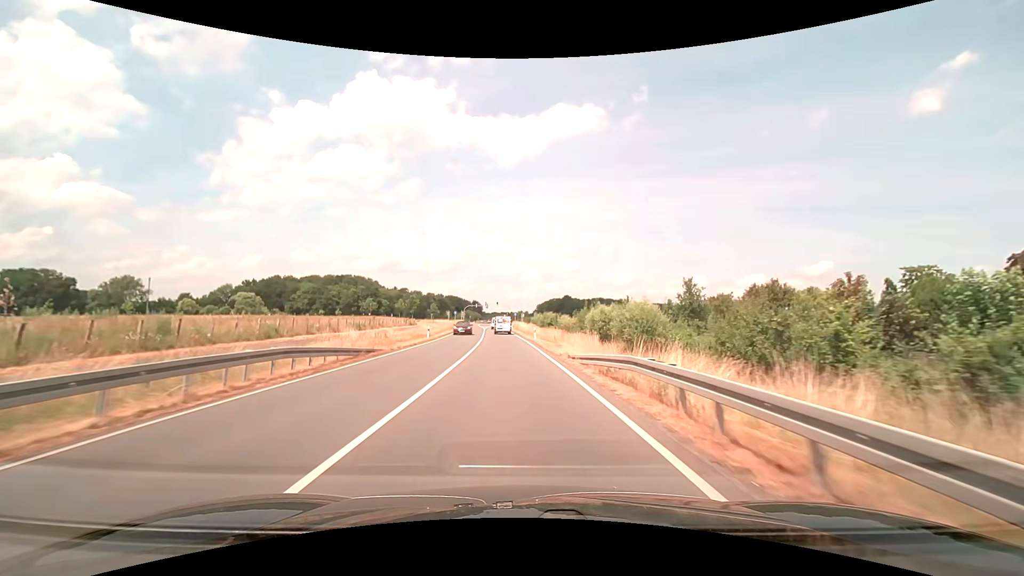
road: secondary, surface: asphalt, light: Day
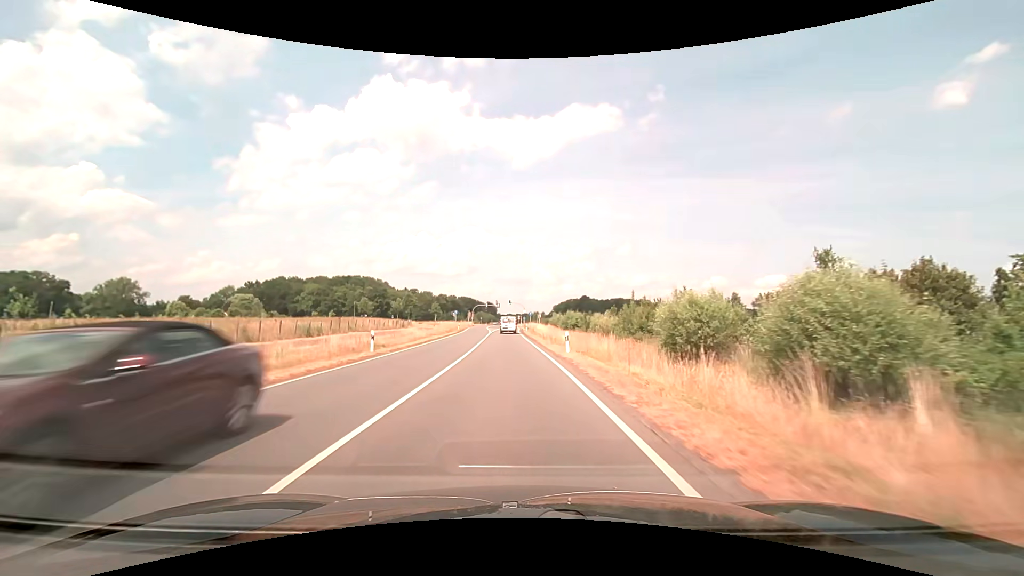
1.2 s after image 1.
(-0.2, +20.1) m; -2°
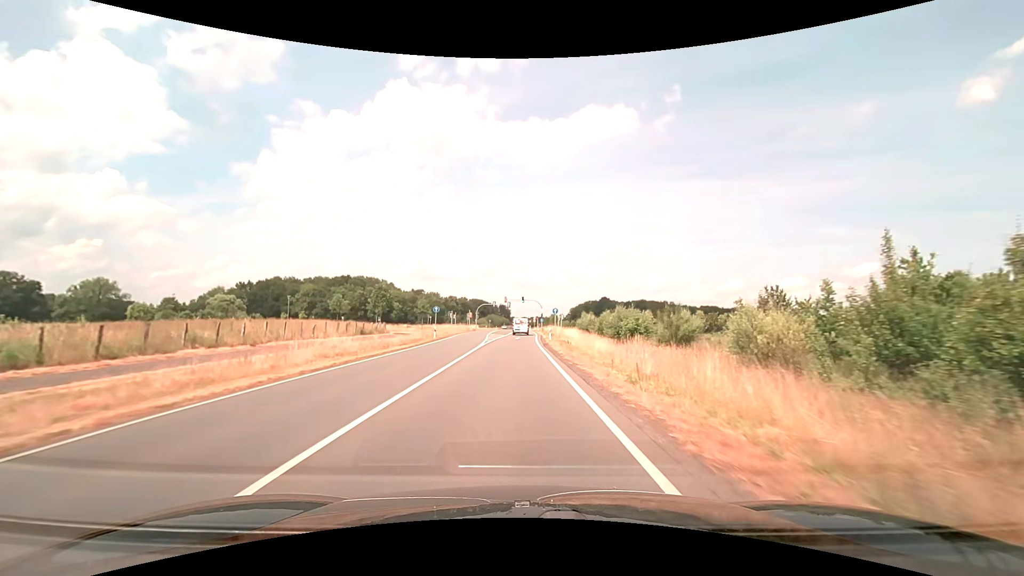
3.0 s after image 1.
(-0.6, +30.6) m; -2°
(0, +10) (0, +20) (0, +30) (0, +40) (0, +50) (0, +60) (0, +70) (0, +80) (0, +90) (0, +100) m
